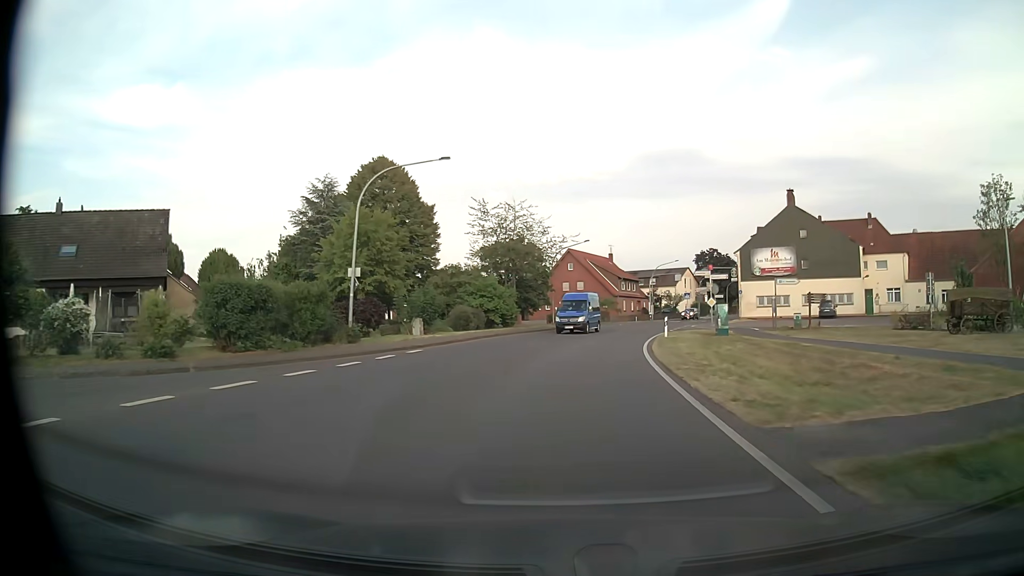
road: tertiary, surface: asphalt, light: Day
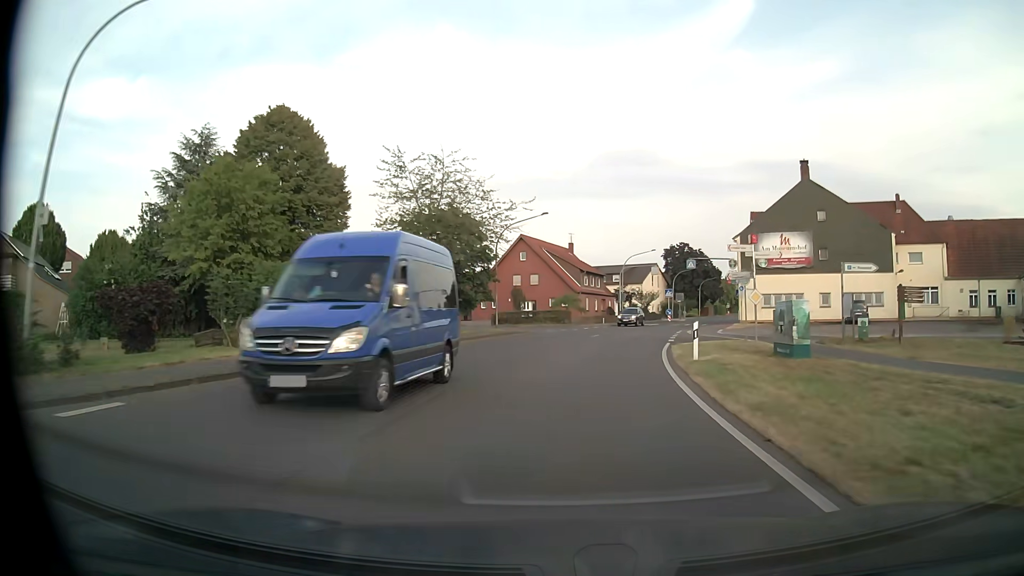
(+0.5, +16.4) m; +4°
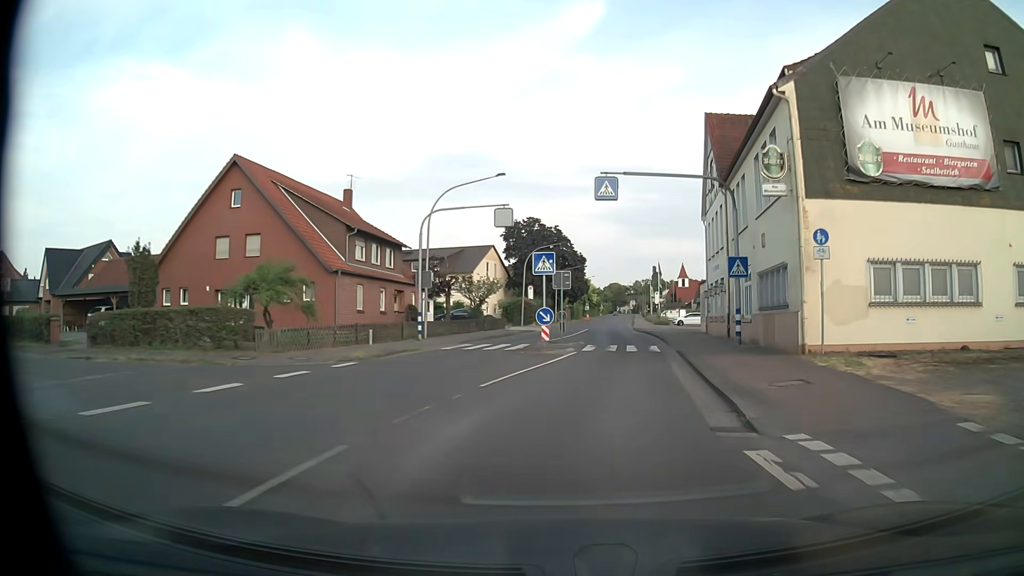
(+4.8, +40.7) m; +14°
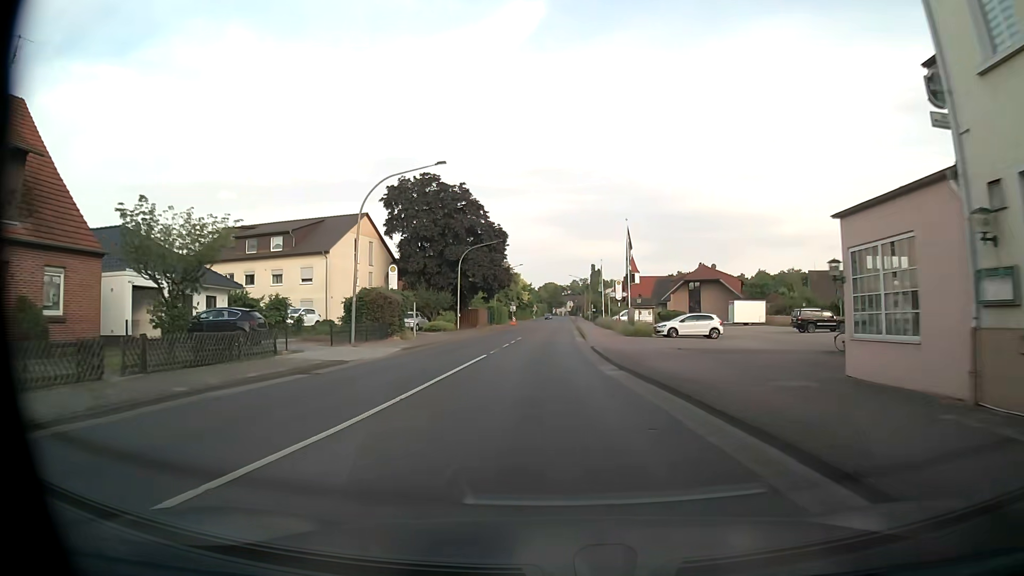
(+2.7, +32.8) m; +5°
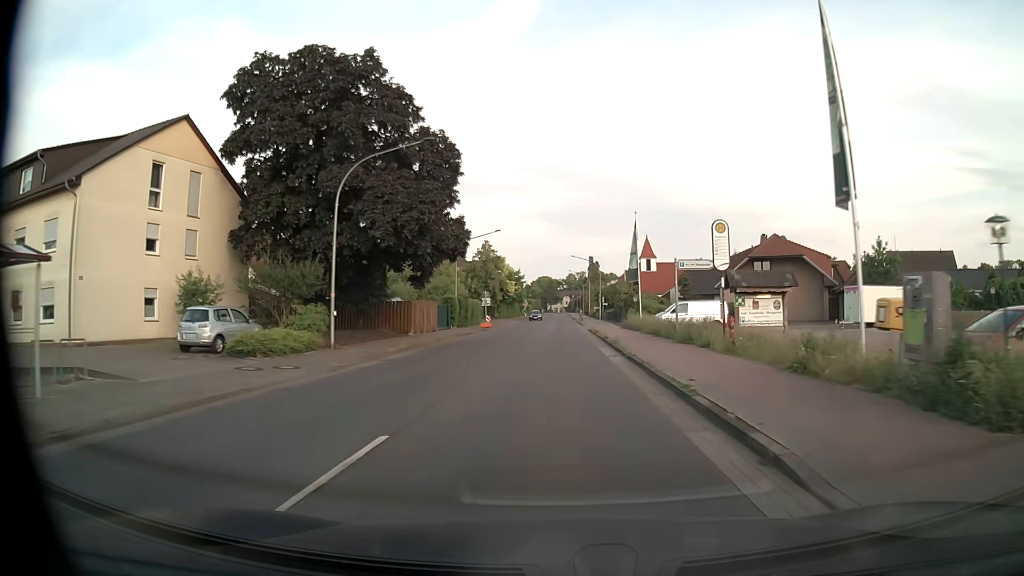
(+0.1, +33.0) m; +1°
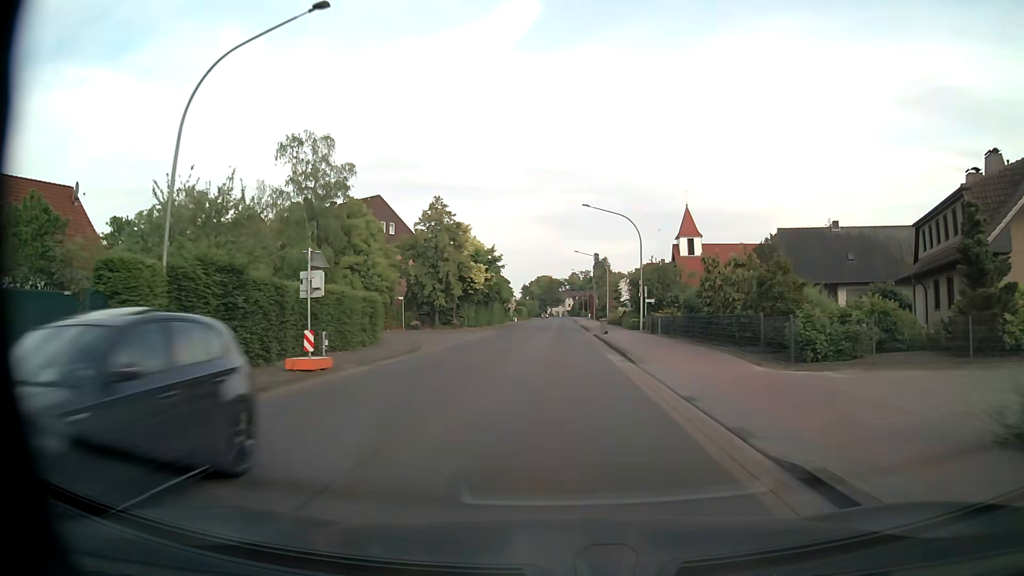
(+0.2, +41.3) m; 0°
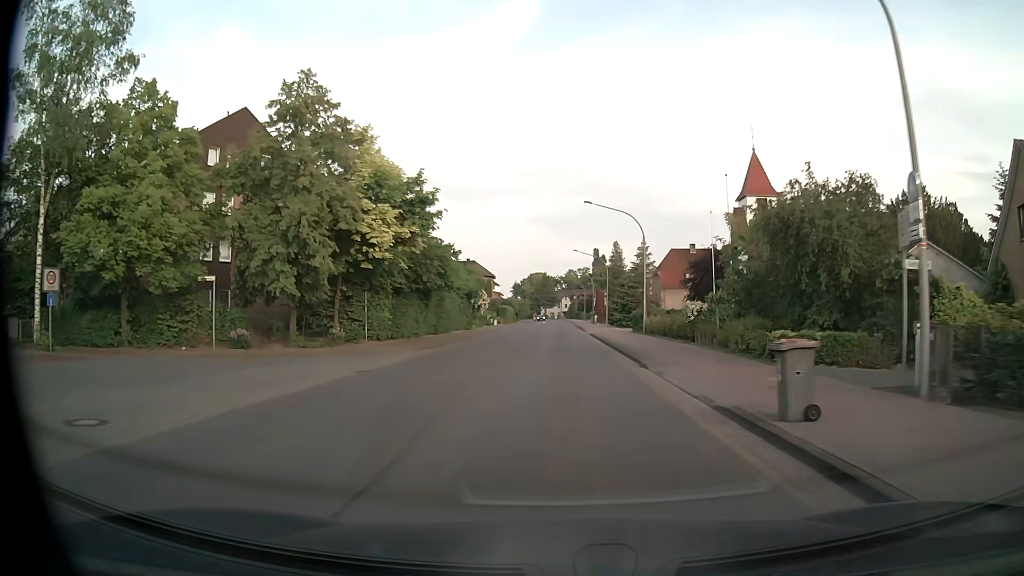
(0.0, +33.0) m; +1°
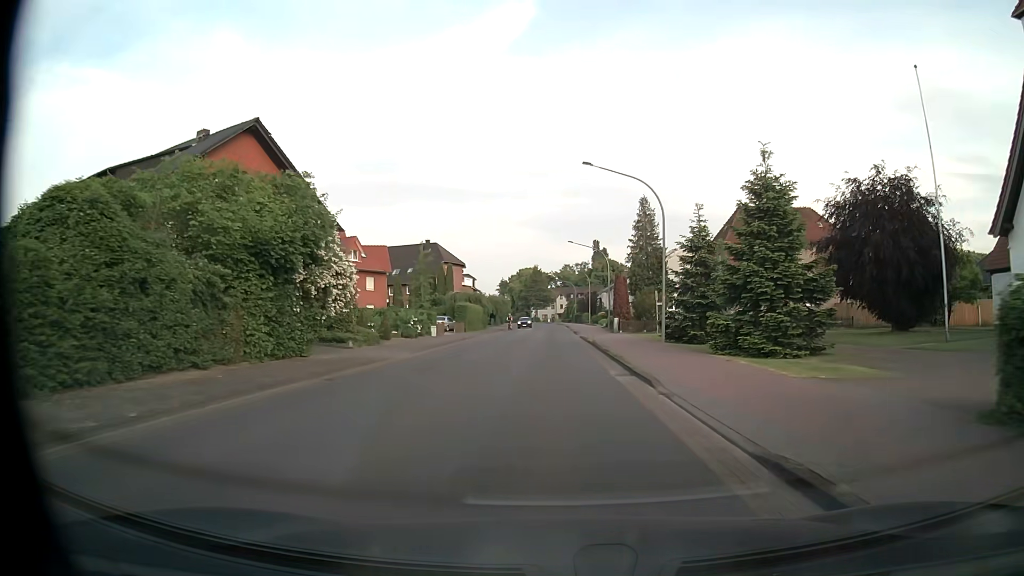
(+0.2, +41.2) m; 0°
(0, +10) (0, +20) (0, +30) (0, +40) (0, +50) (0, +60) (0, +70) (-1, +80) (-1, +90) (-1, +100) m
